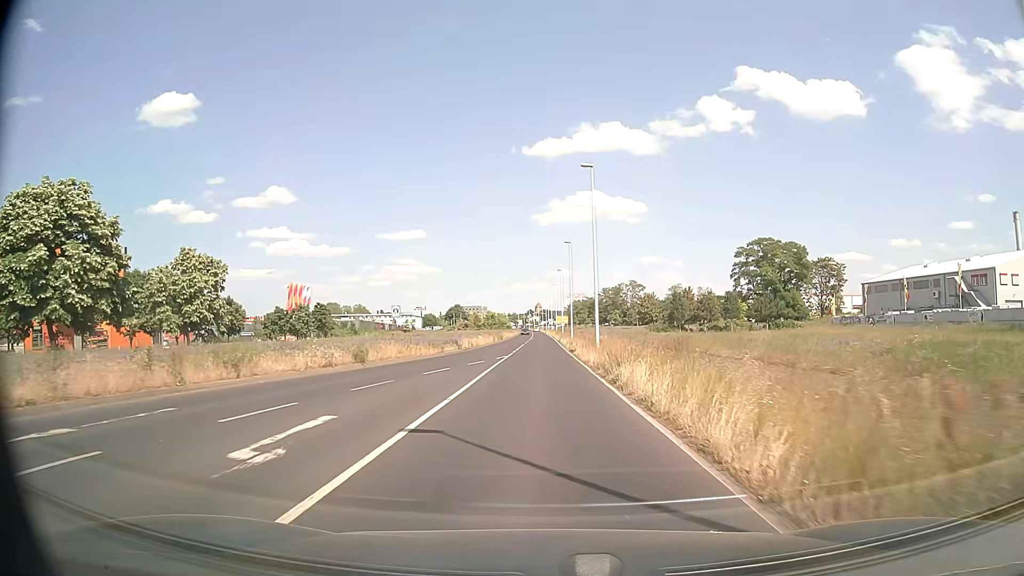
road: secondary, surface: asphalt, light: Day
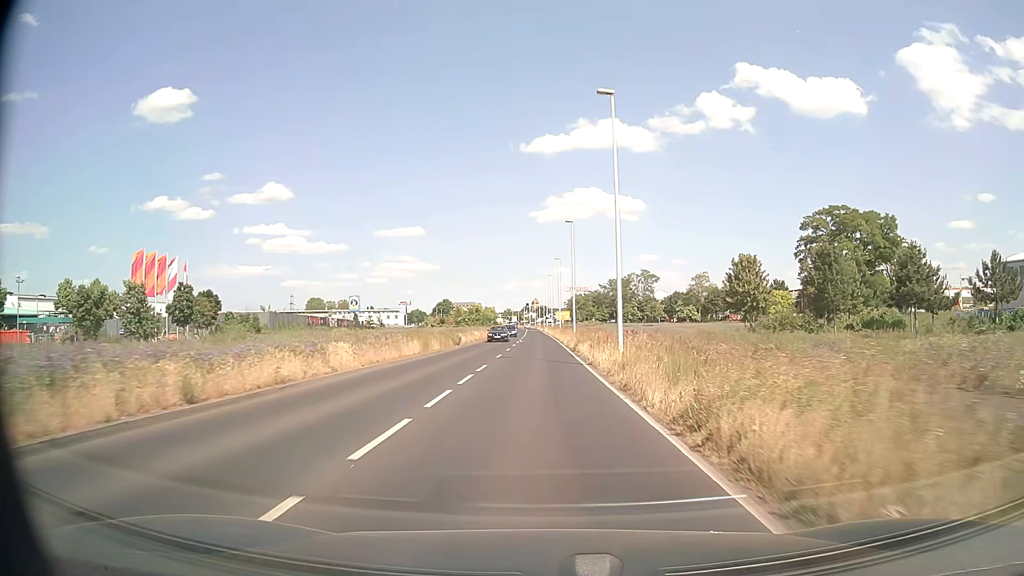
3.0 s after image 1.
(+0.1, +41.1) m; 0°
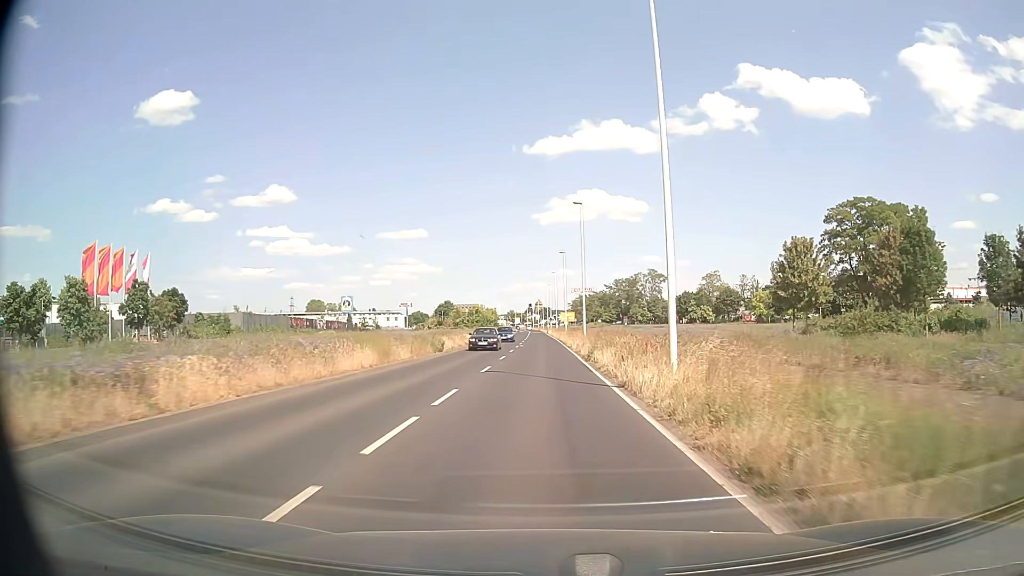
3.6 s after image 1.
(0.0, +8.7) m; 0°
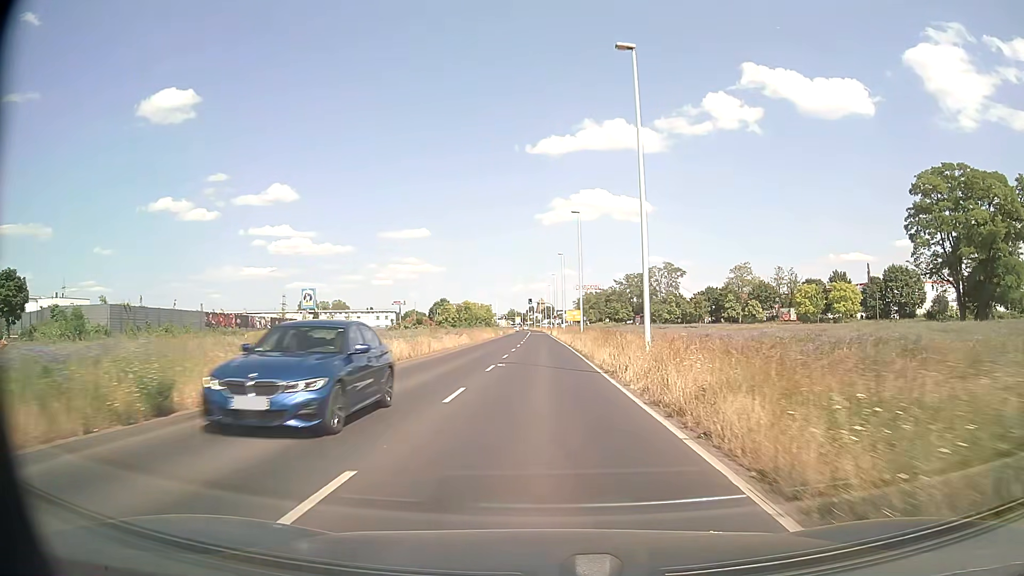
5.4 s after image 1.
(0.0, +26.0) m; 0°
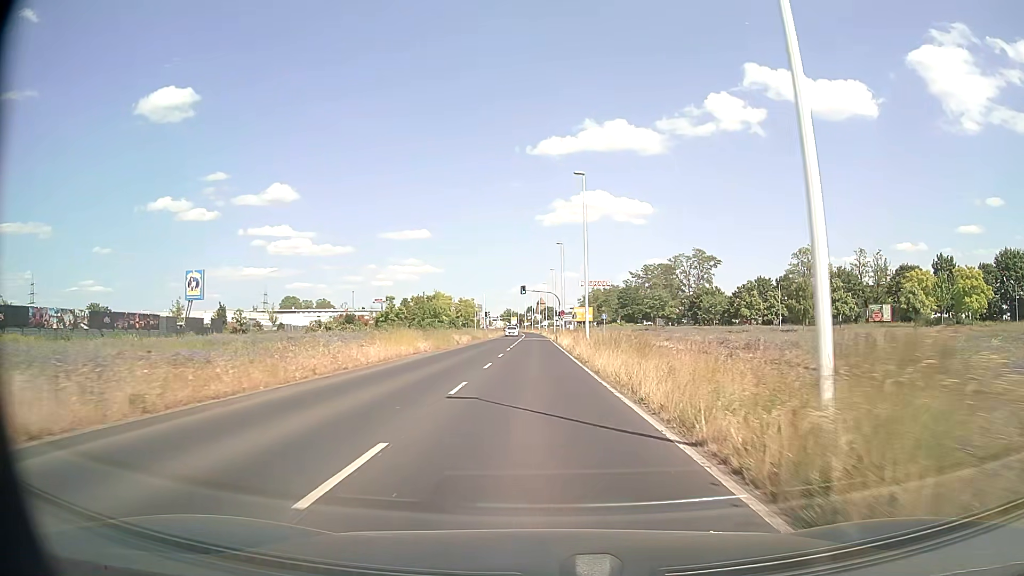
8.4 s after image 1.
(+0.1, +41.7) m; 0°
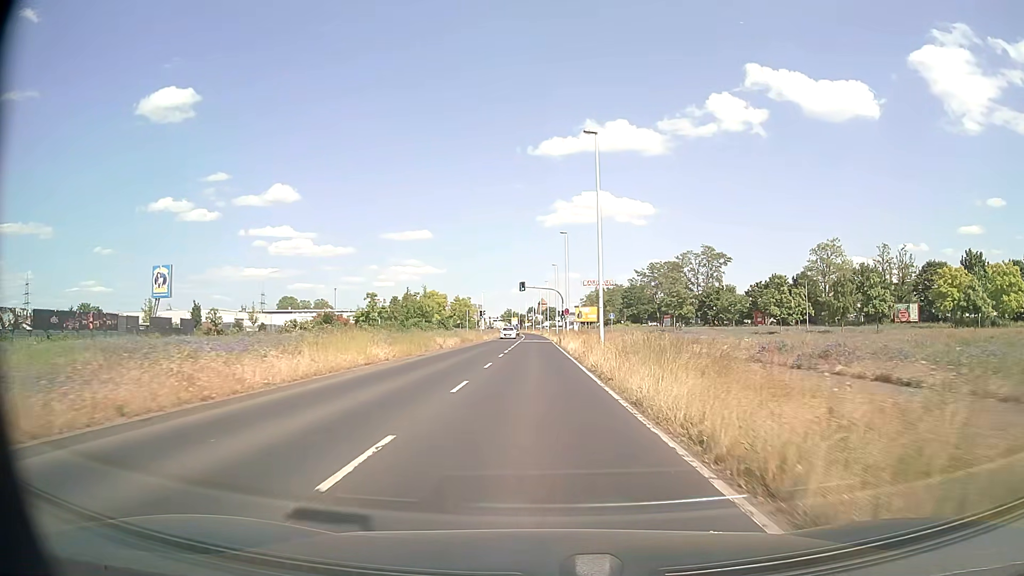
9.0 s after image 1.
(0.0, +8.1) m; 0°
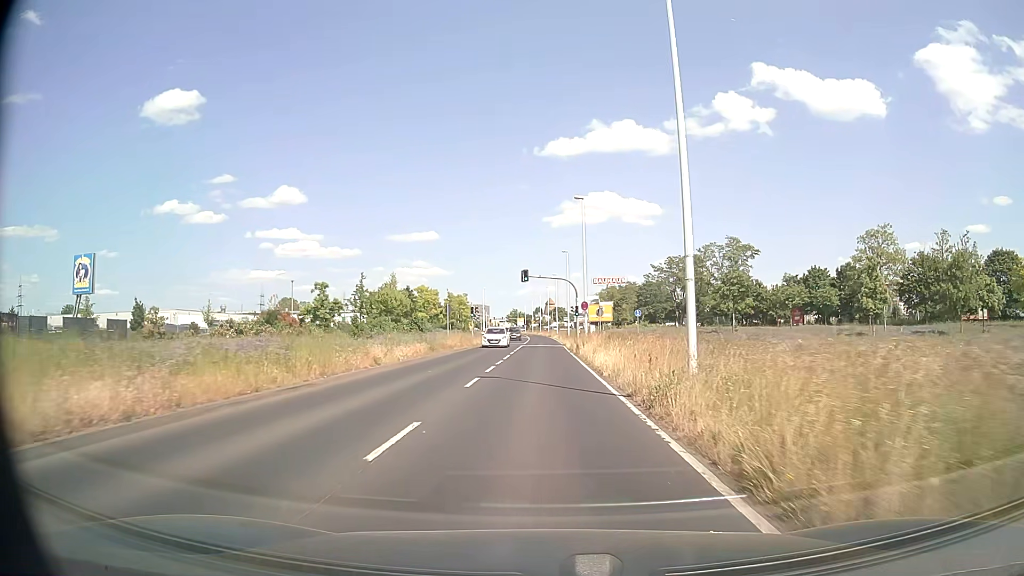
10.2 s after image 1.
(-0.1, +16.0) m; -1°
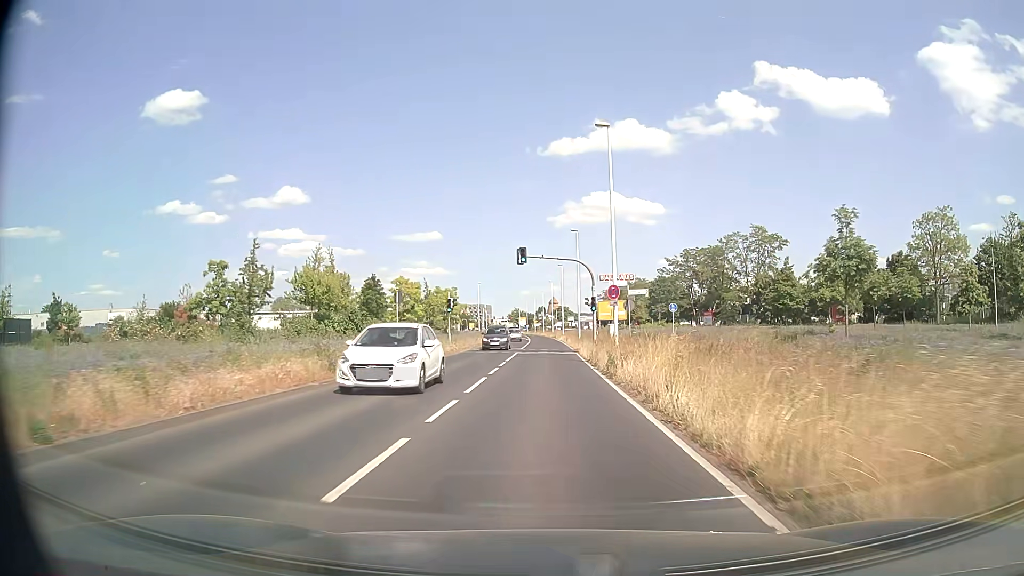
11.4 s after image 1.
(-0.1, +15.8) m; 0°
(0, +10) (0, +20) (0, +30) (0, +40) (0, +50) (0, +60) (0, +70) (0, +80) (0, +90) (0, +100) m
